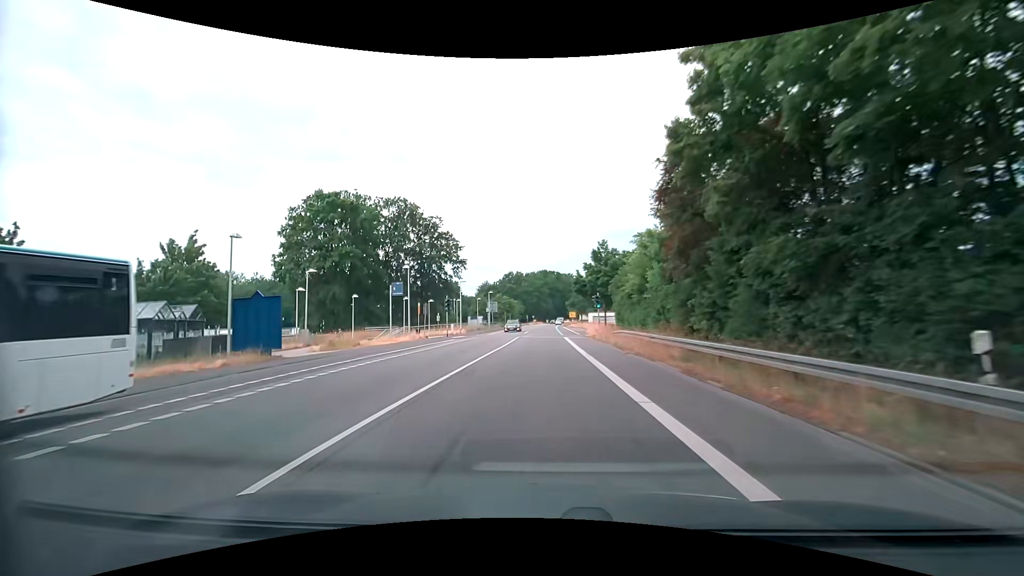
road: secondary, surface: asphalt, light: Day
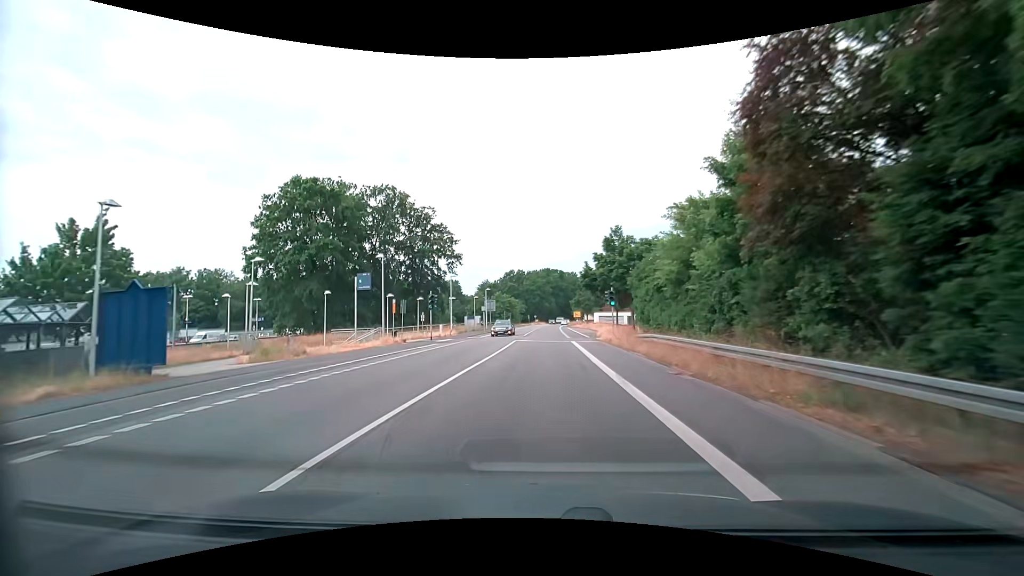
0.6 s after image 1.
(0.0, +7.6) m; 0°
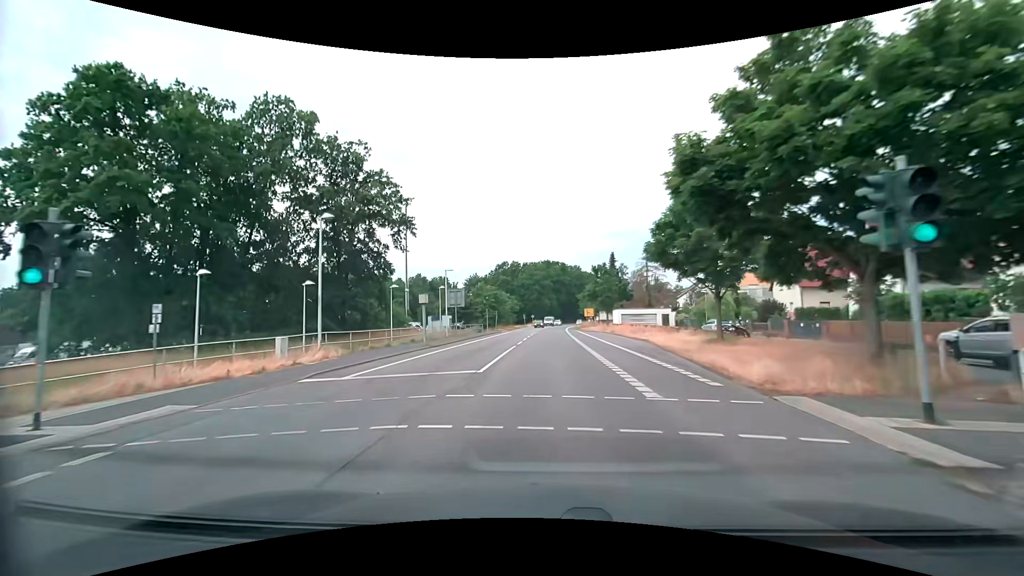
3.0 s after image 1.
(0.0, +30.4) m; 0°
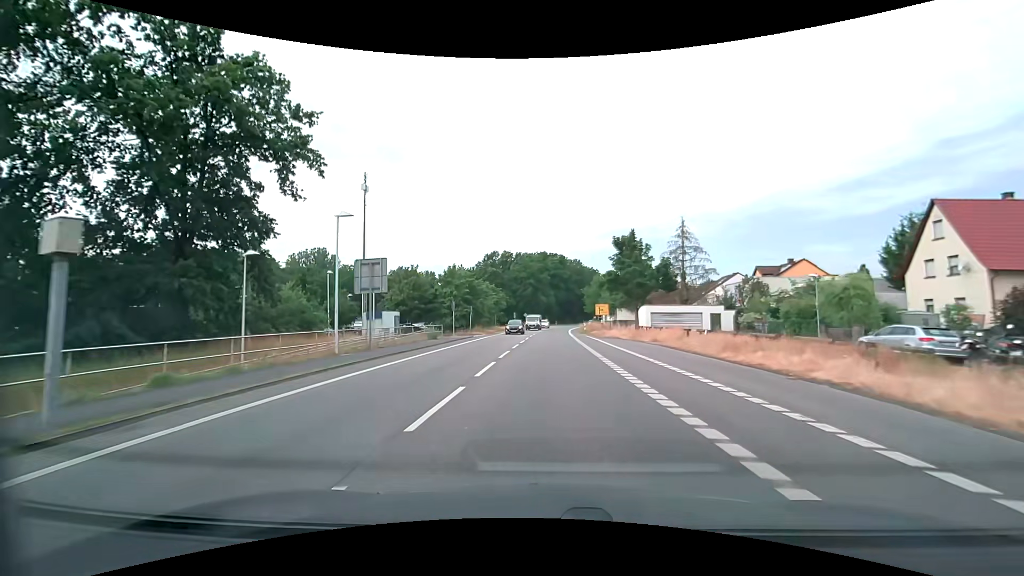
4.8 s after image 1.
(+0.2, +22.8) m; +1°
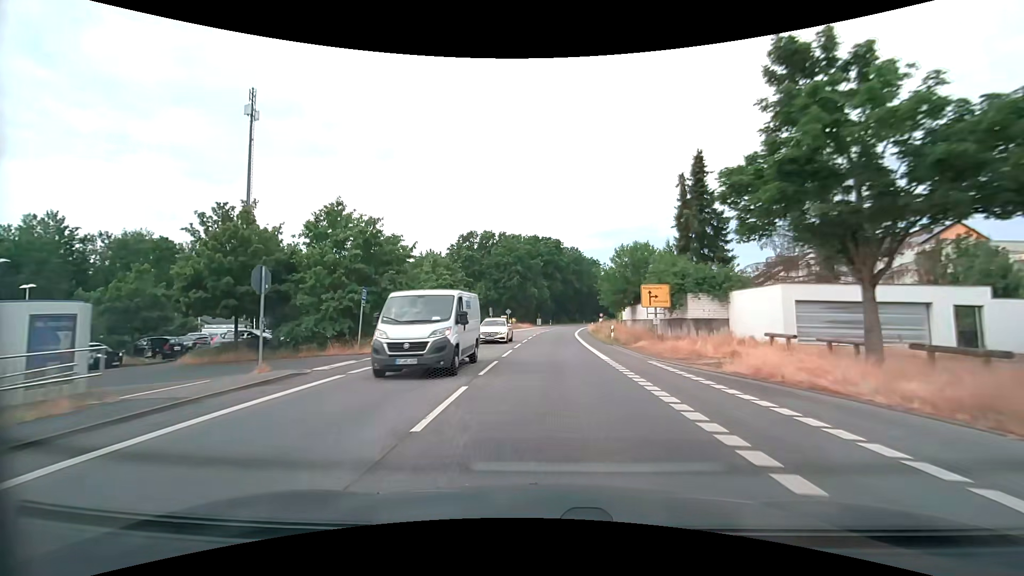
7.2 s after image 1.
(0.0, +30.4) m; 0°
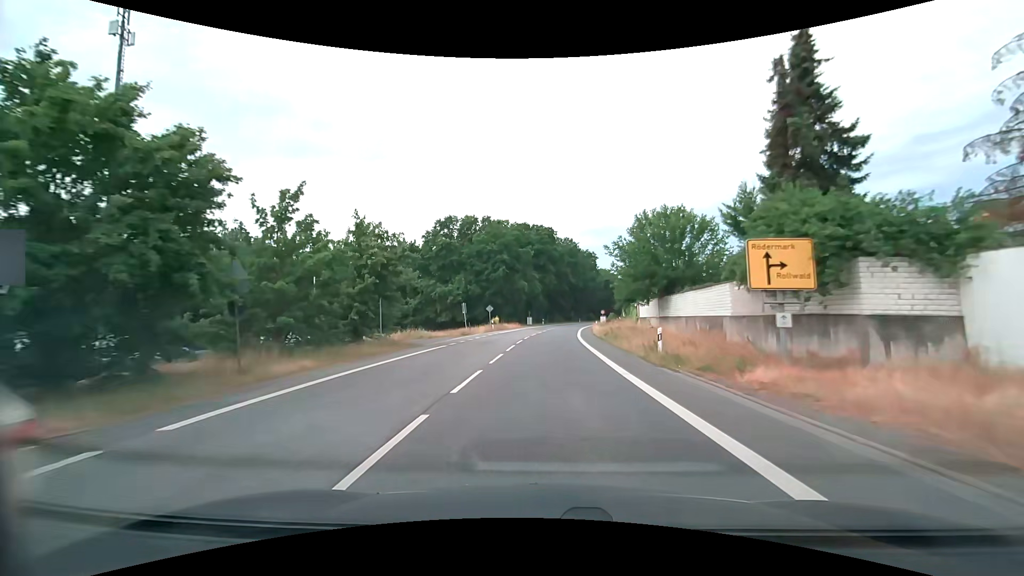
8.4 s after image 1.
(+0.1, +15.2) m; +1°
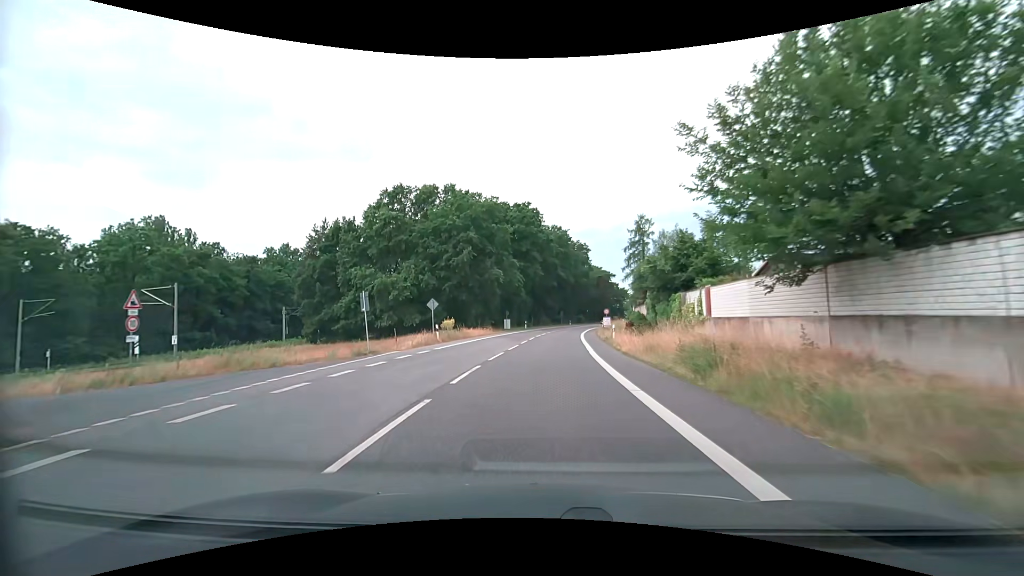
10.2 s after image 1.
(+0.4, +22.8) m; +2°
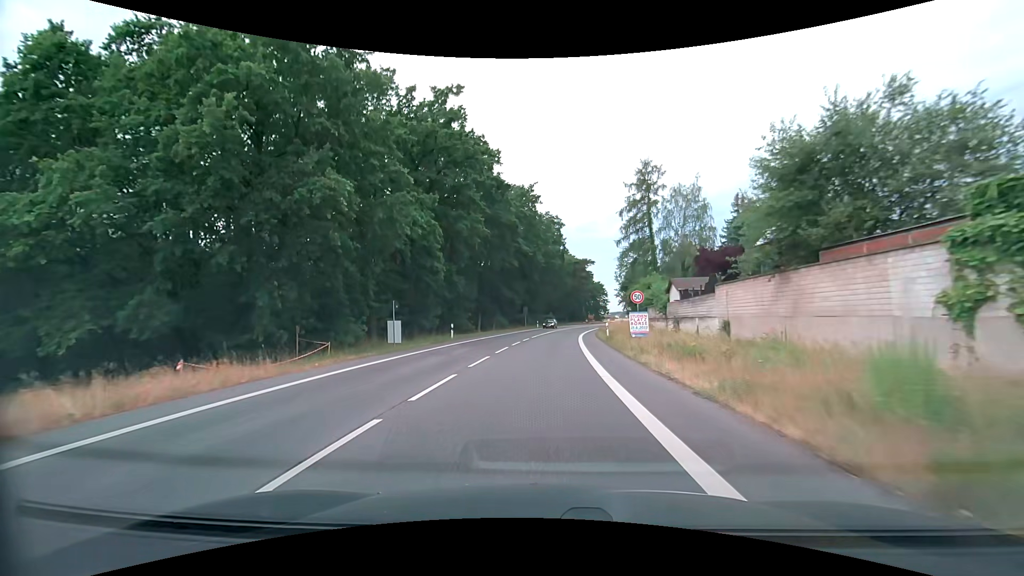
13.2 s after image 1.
(+1.4, +38.0) m; +4°
(0, +10) (0, +20) (+1, +30) (+1, +40) (+2, +50) (+3, +60) (+4, +70) (+6, +80) (+8, +90) (+10, +99) m
